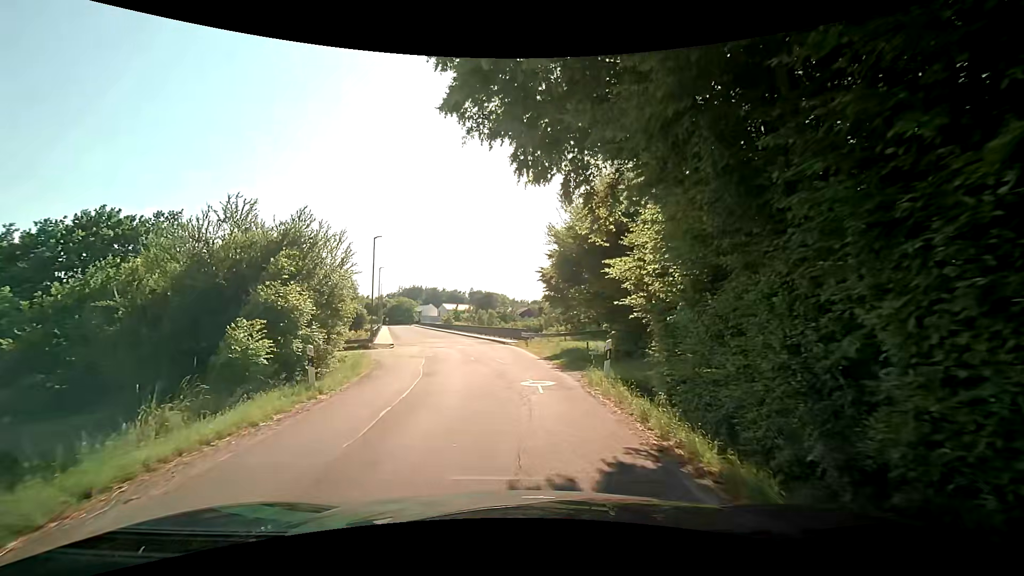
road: residential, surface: asphalt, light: Day
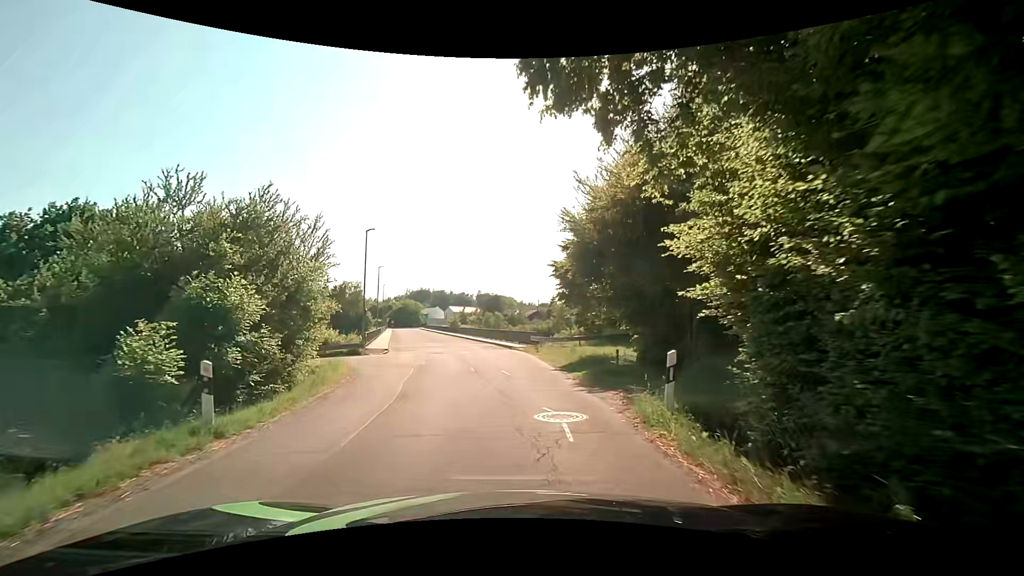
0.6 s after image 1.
(0.0, +4.1) m; 0°
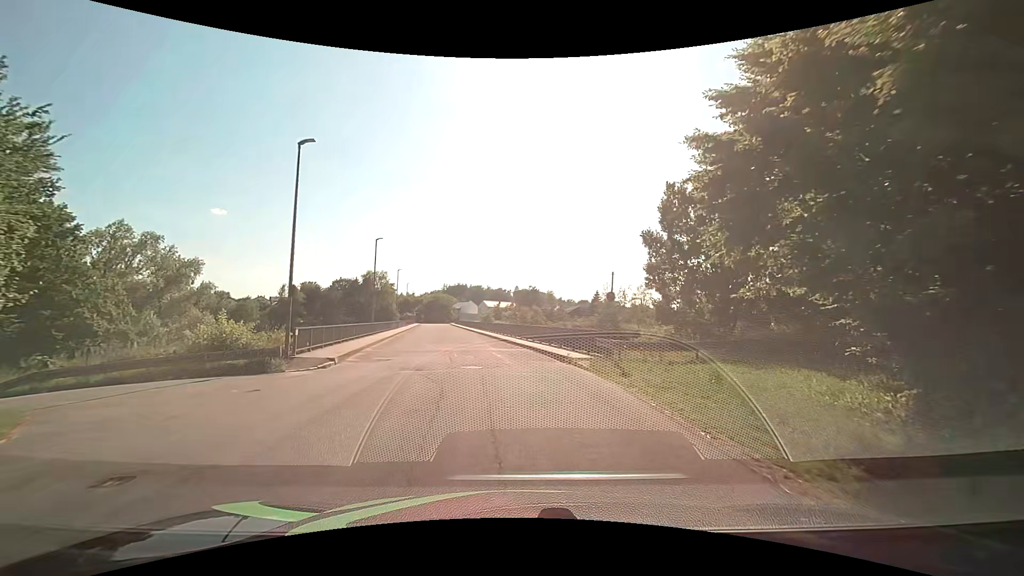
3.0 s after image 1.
(-0.9, +16.0) m; -5°
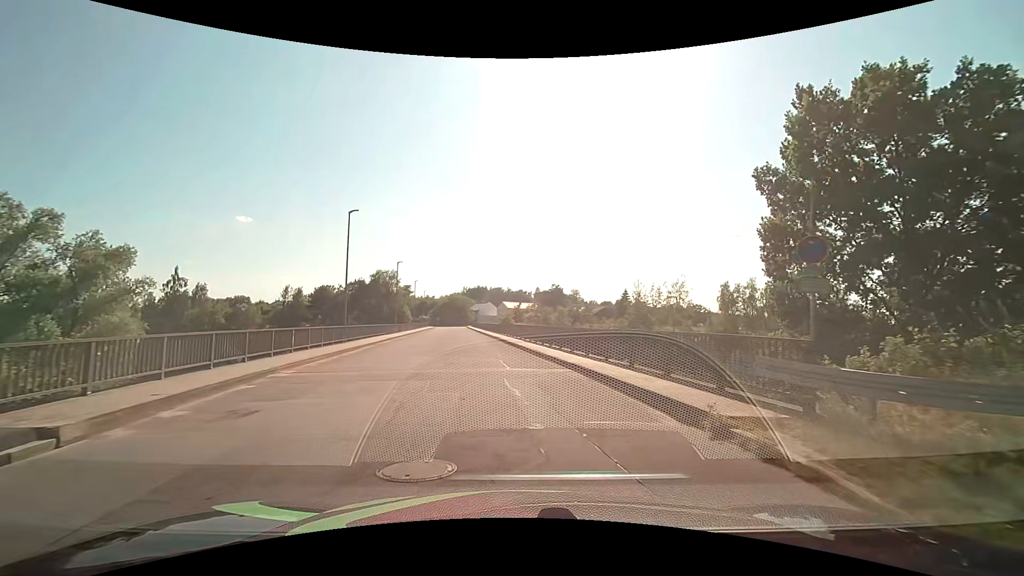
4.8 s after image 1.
(-0.4, +12.0) m; -3°
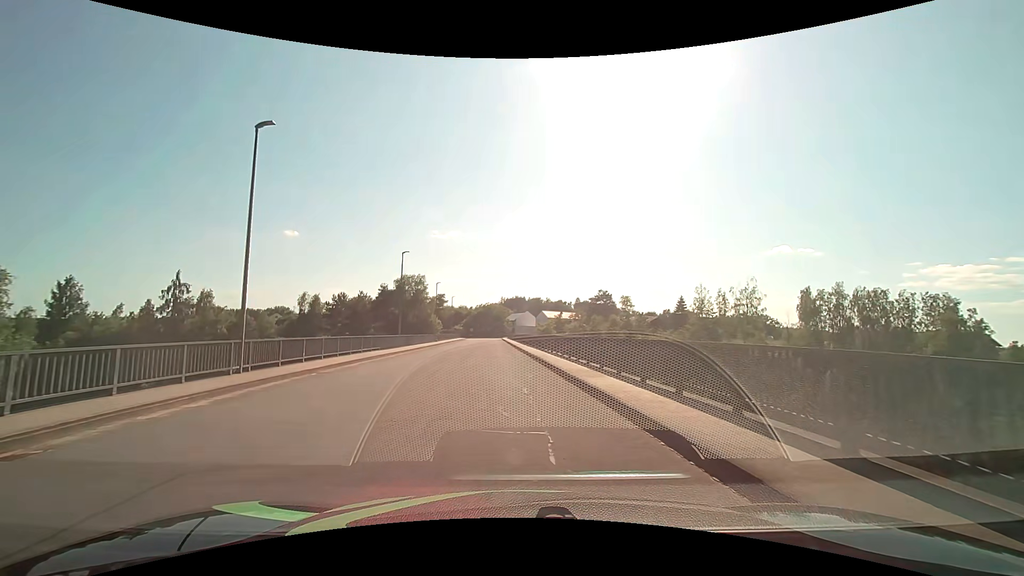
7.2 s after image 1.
(-0.5, +15.6) m; -5°
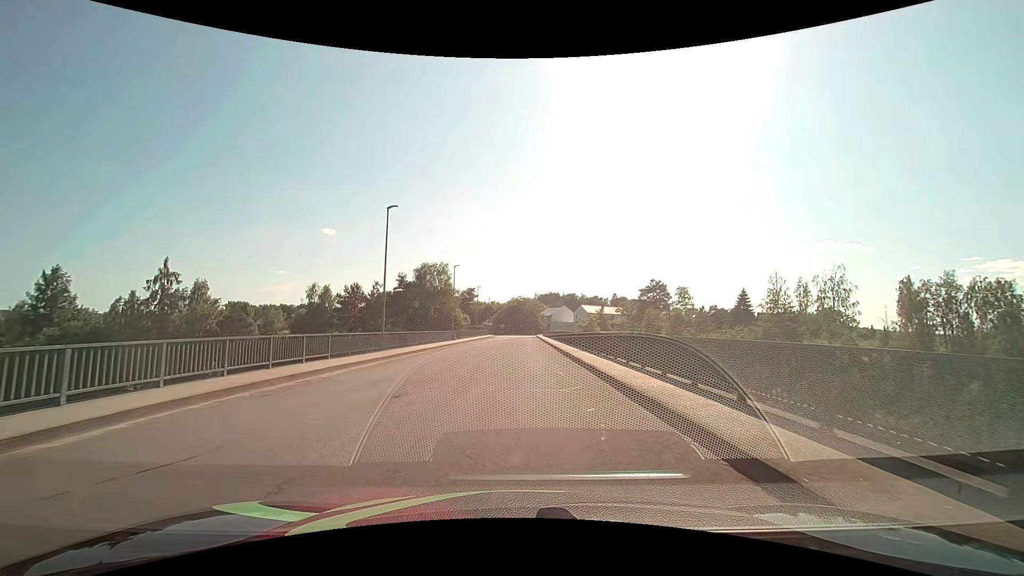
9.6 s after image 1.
(-0.4, +15.4) m; -3°
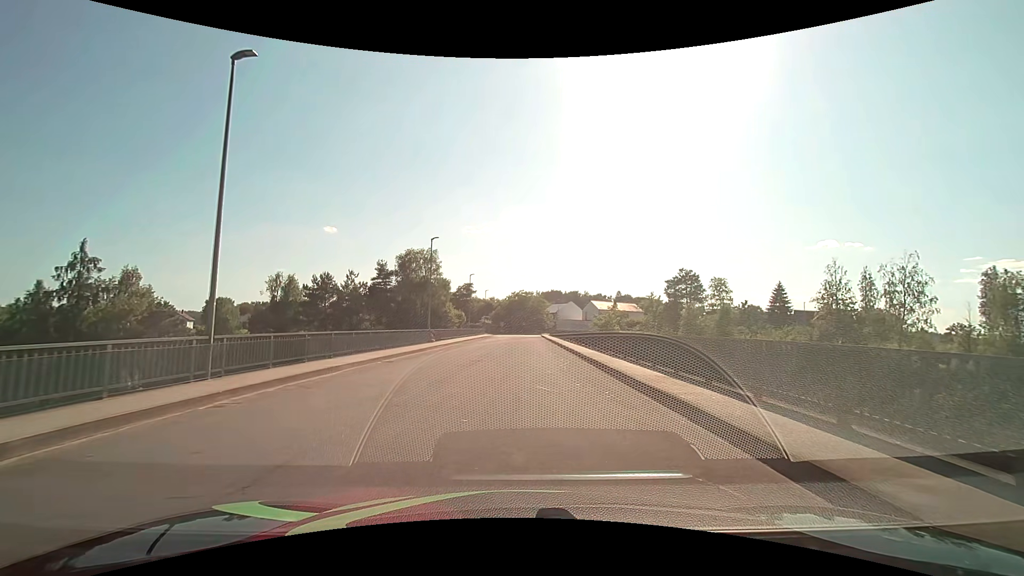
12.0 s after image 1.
(-0.1, +16.1) m; 0°
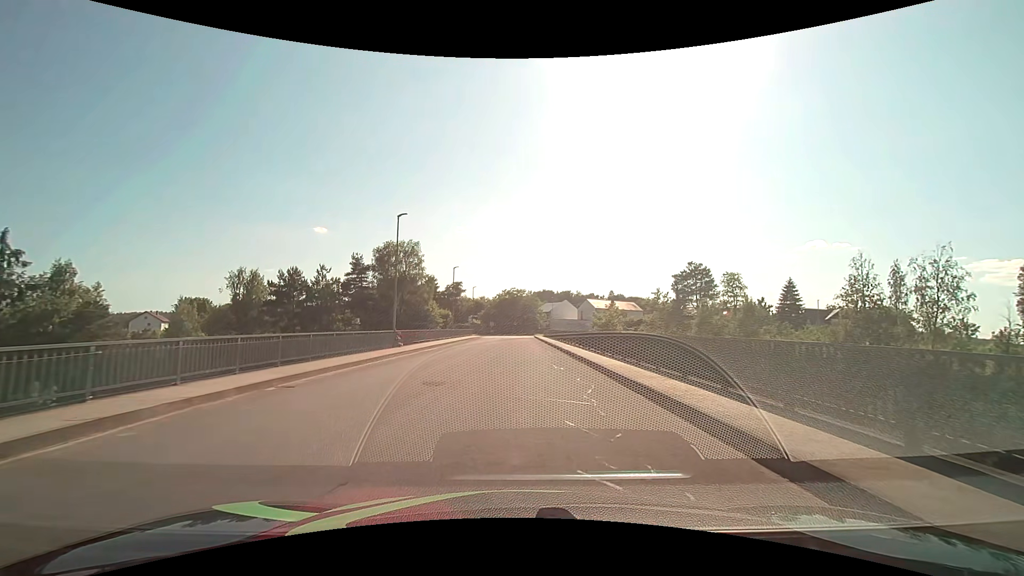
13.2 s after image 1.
(+0.1, +8.3) m; +1°
(0, +10) (0, +20) (+1, +30) (+1, +40) (+1, +50) (+1, +60) (0, +70) (0, +80) (+1, +90) (+7, +97) m
